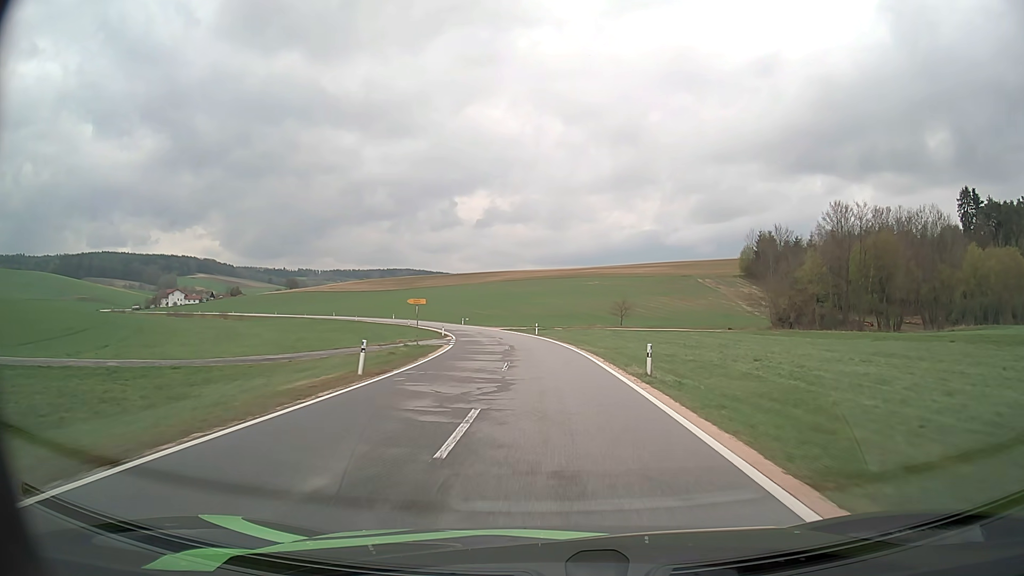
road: tertiary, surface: asphalt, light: Day
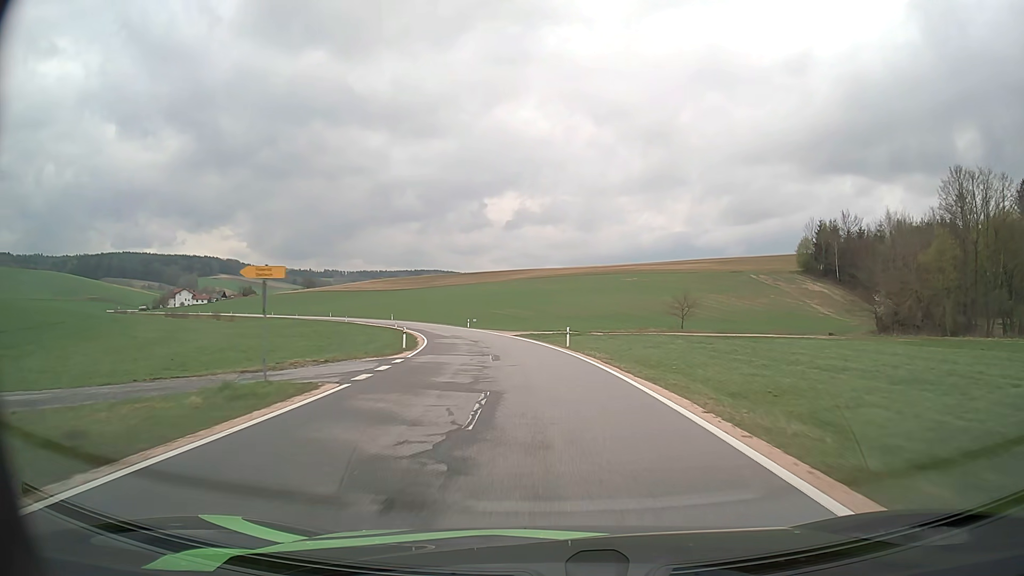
(-0.3, +22.5) m; -2°
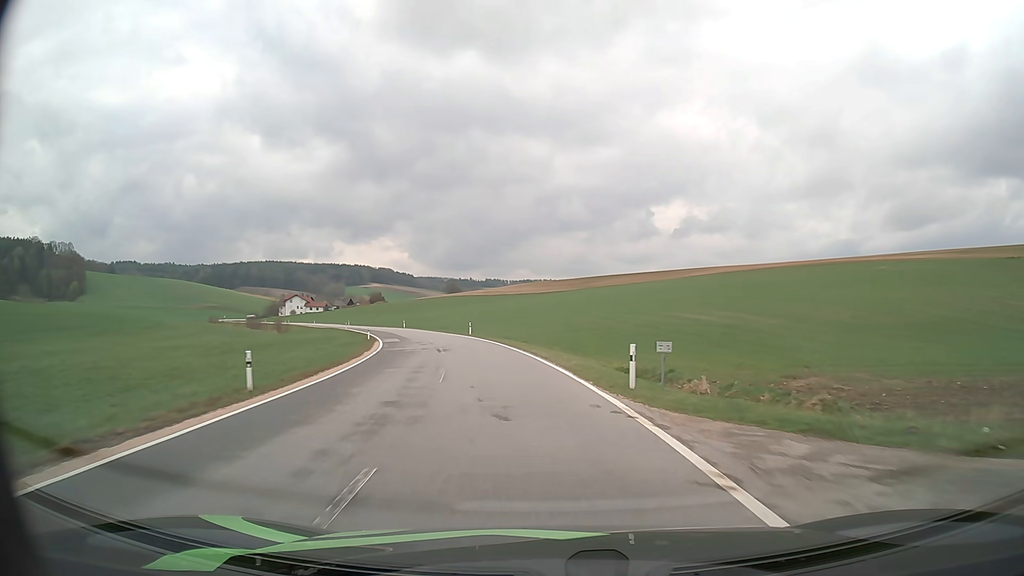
(-6.1, +54.4) m; -14°
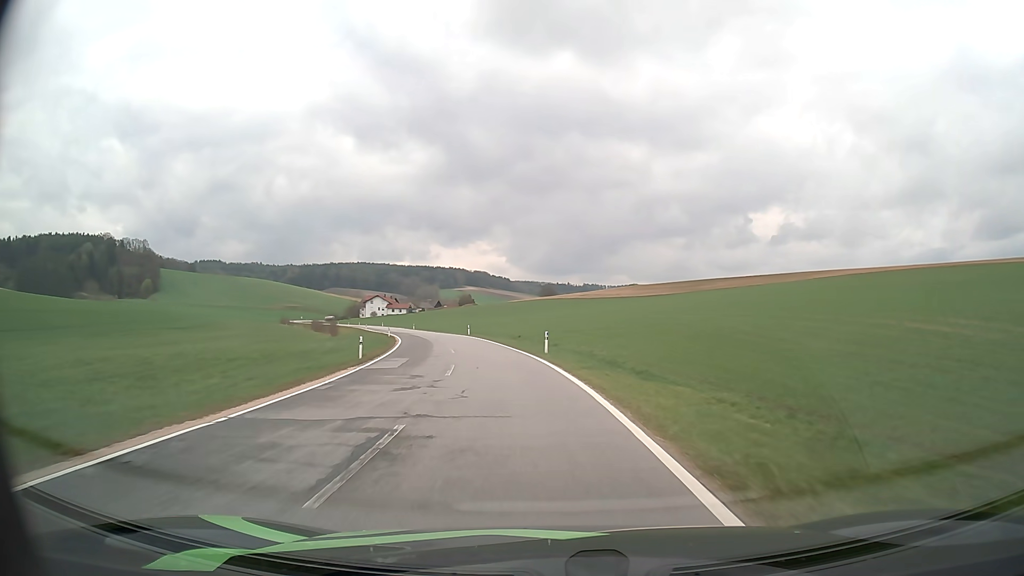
(-1.5, +21.6) m; -8°
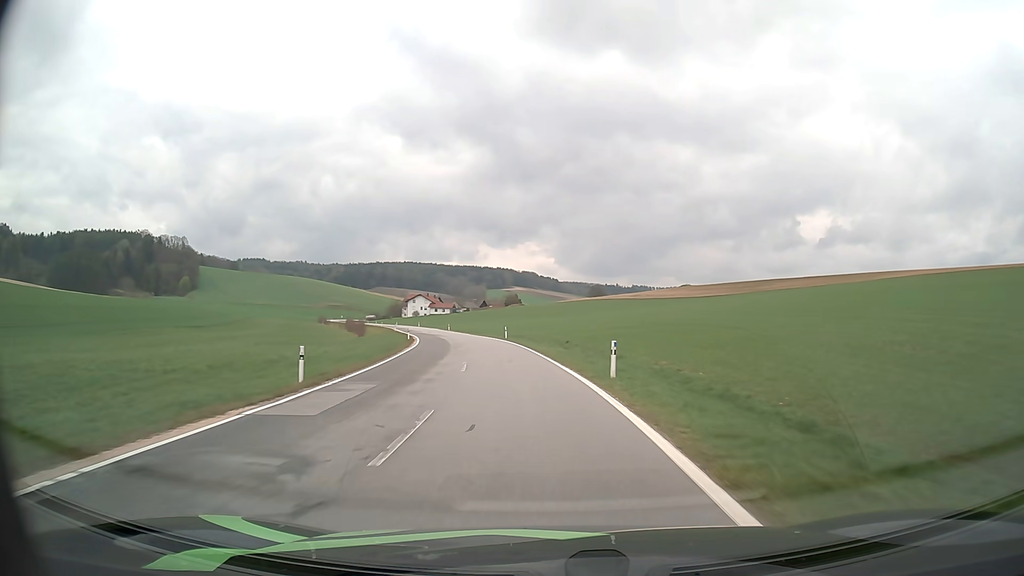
(-0.4, +10.8) m; -4°
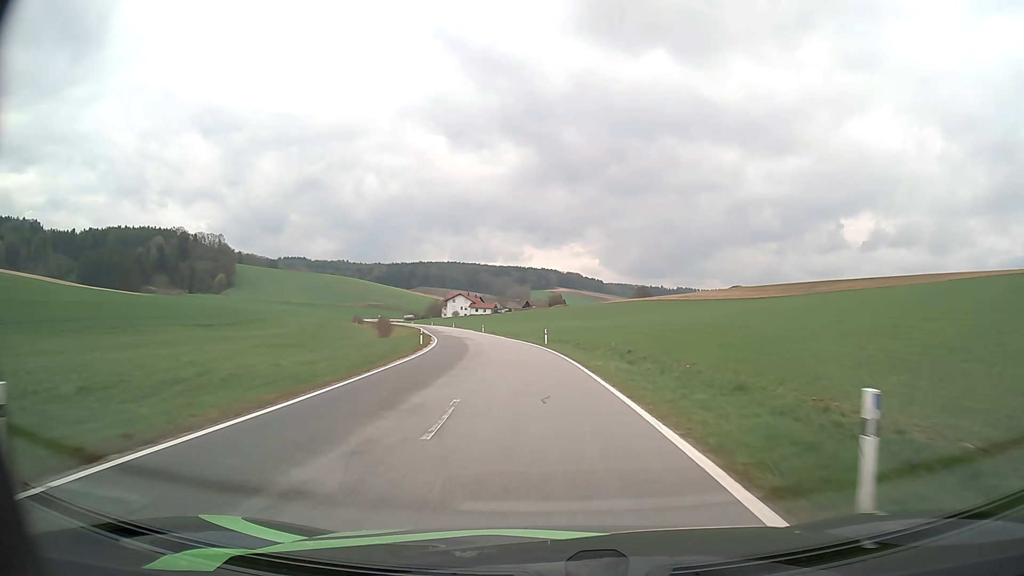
(-0.4, +10.9) m; -4°
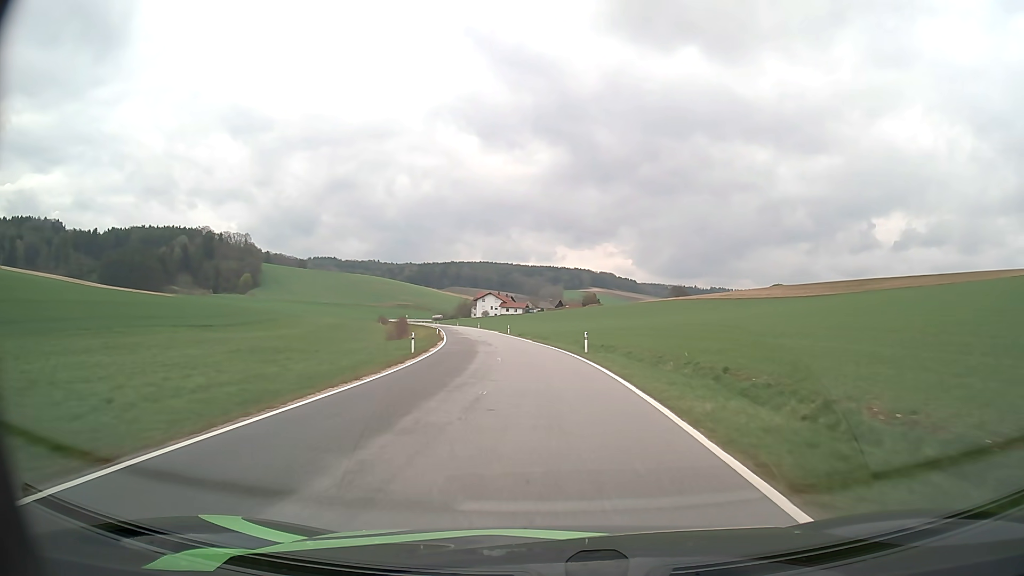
(-0.3, +11.1) m; -3°
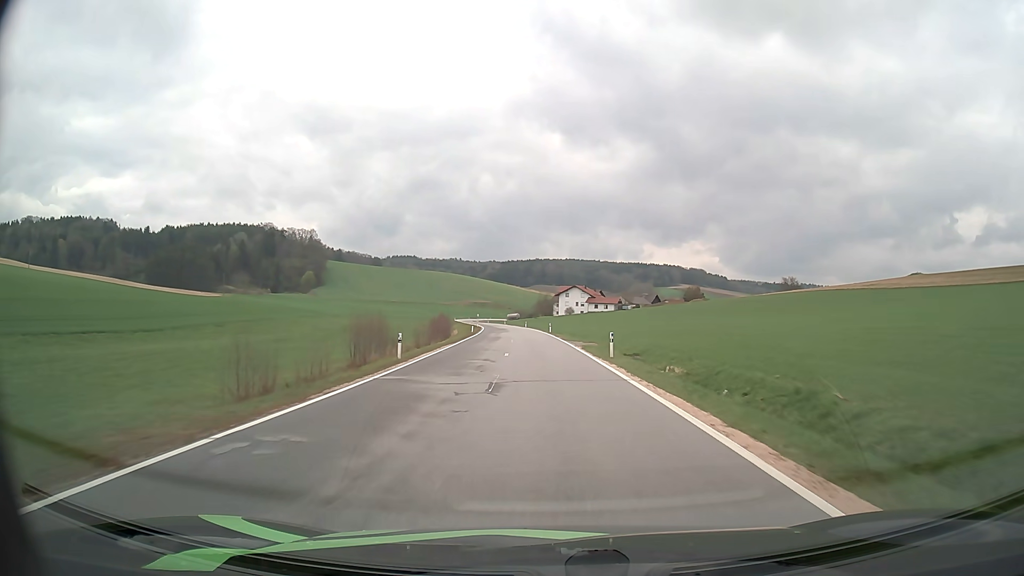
(-3.0, +45.3) m; -8°
(0, +10) (0, +20) (-1, +30) (-1, +40) (-1, +50) (-2, +60) (-3, +70) (-3, +80) (-4, +90) (-5, +100) m
